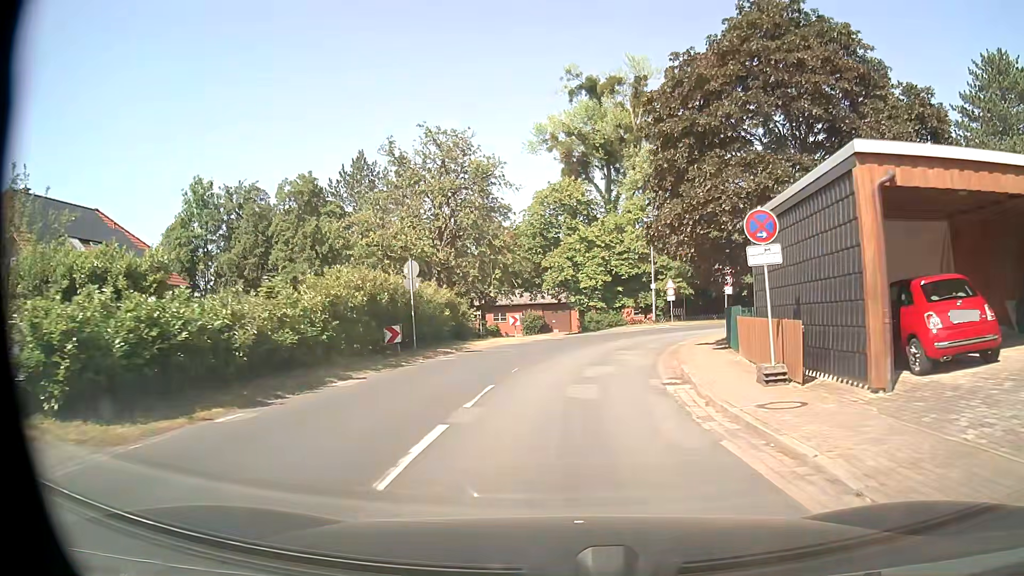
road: tertiary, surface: asphalt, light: Day
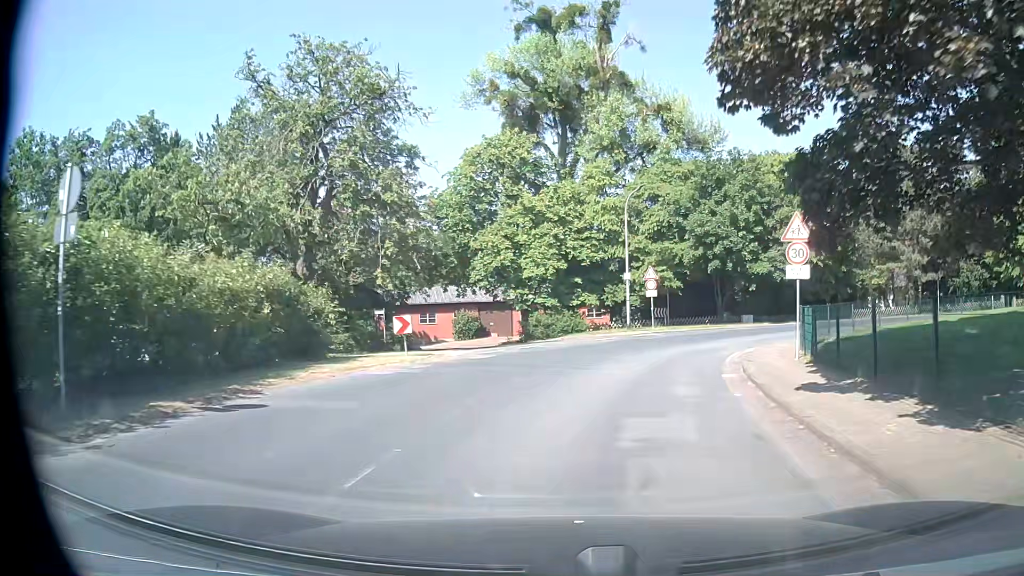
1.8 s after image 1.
(+0.5, +15.5) m; +4°
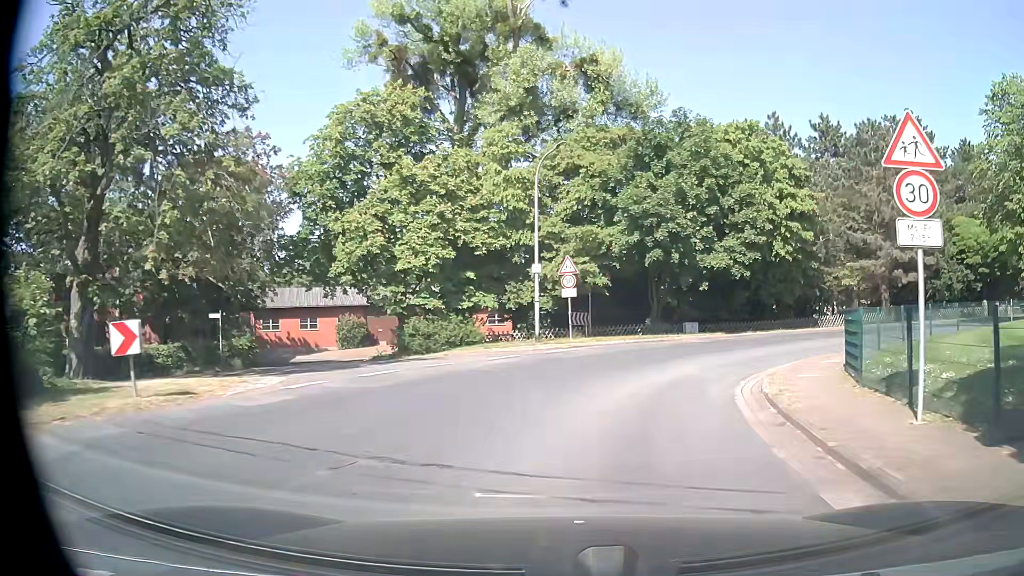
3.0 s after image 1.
(+0.7, +9.8) m; +9°
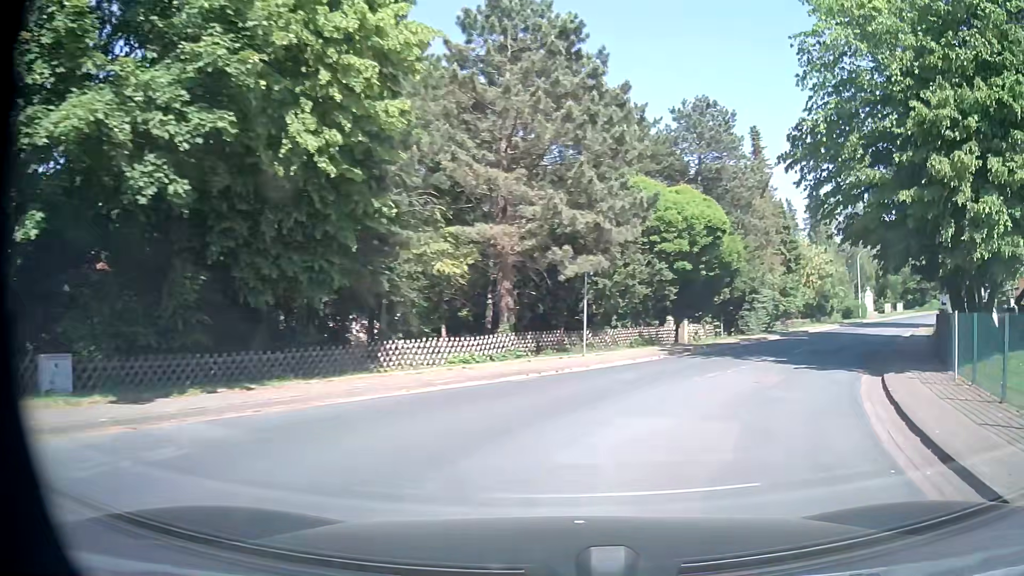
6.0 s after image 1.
(+6.0, +21.4) m; +41°
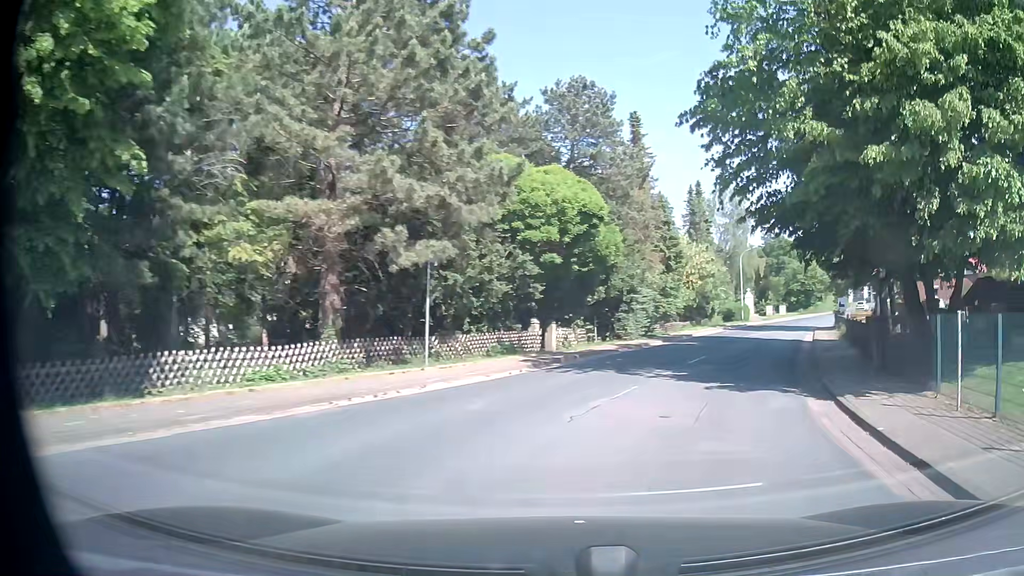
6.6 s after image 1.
(+0.4, +4.5) m; +11°
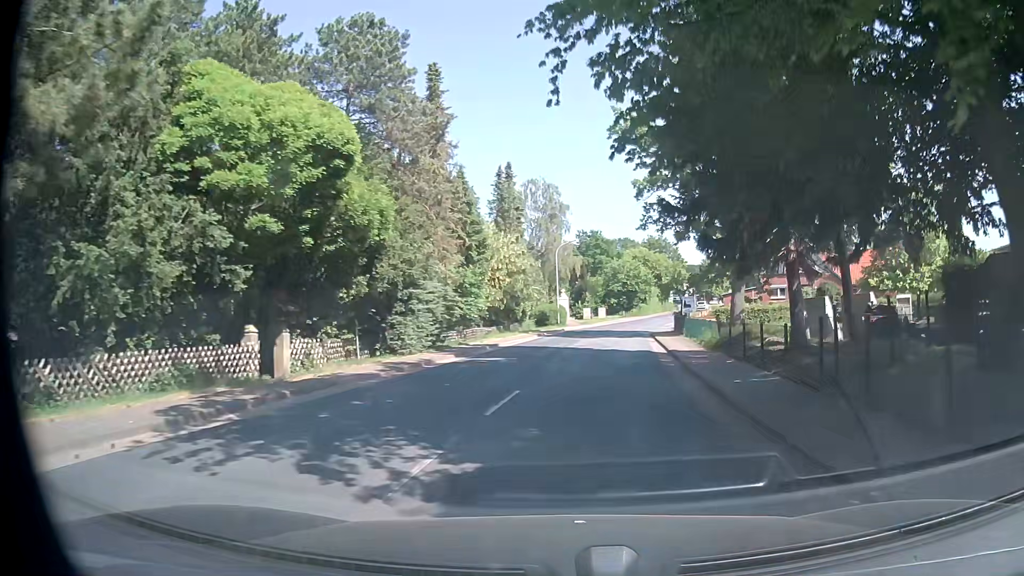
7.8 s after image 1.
(+1.5, +9.6) m; +16°
